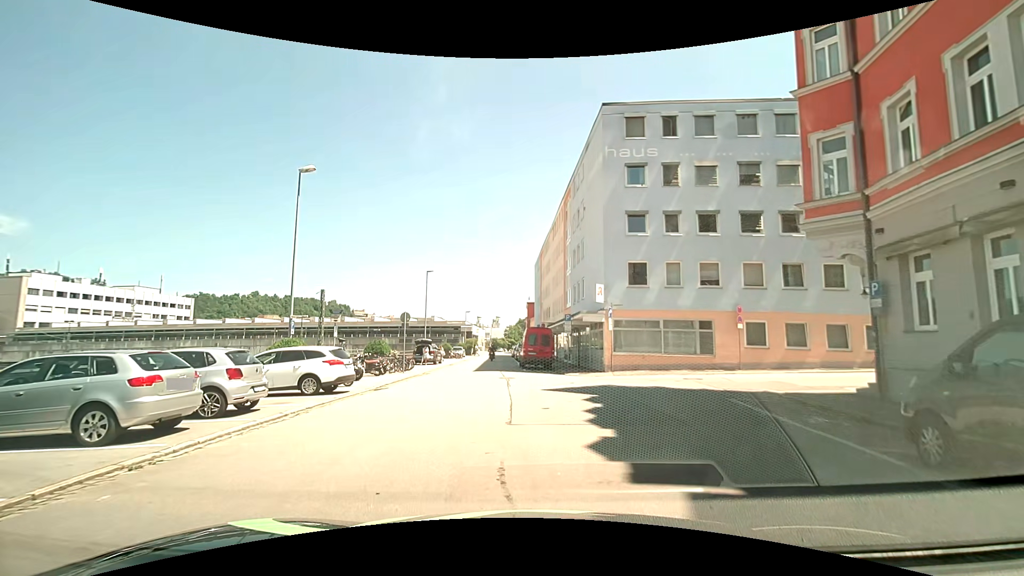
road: residential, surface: asphalt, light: Day
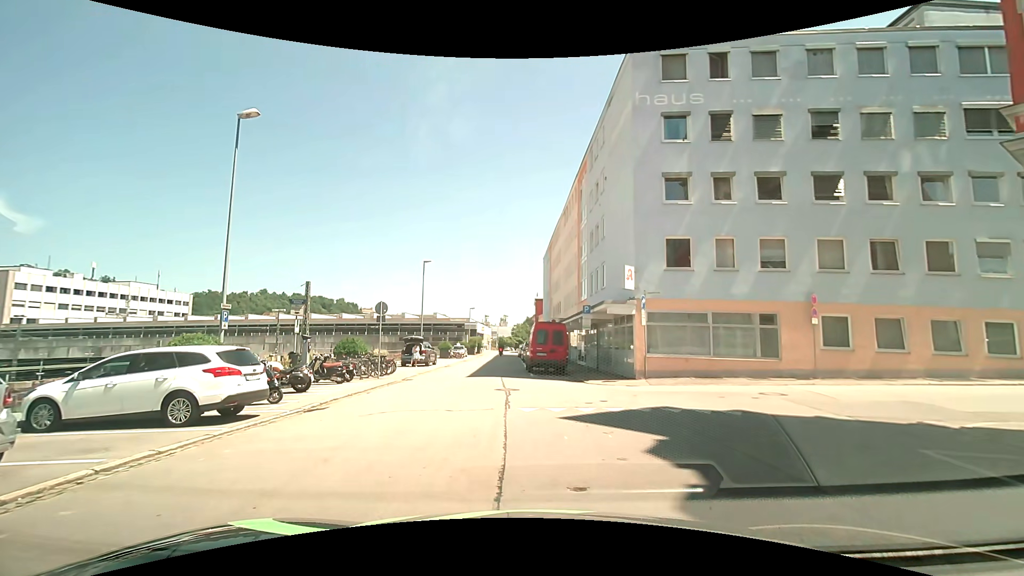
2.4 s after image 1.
(0.0, +6.0) m; 0°
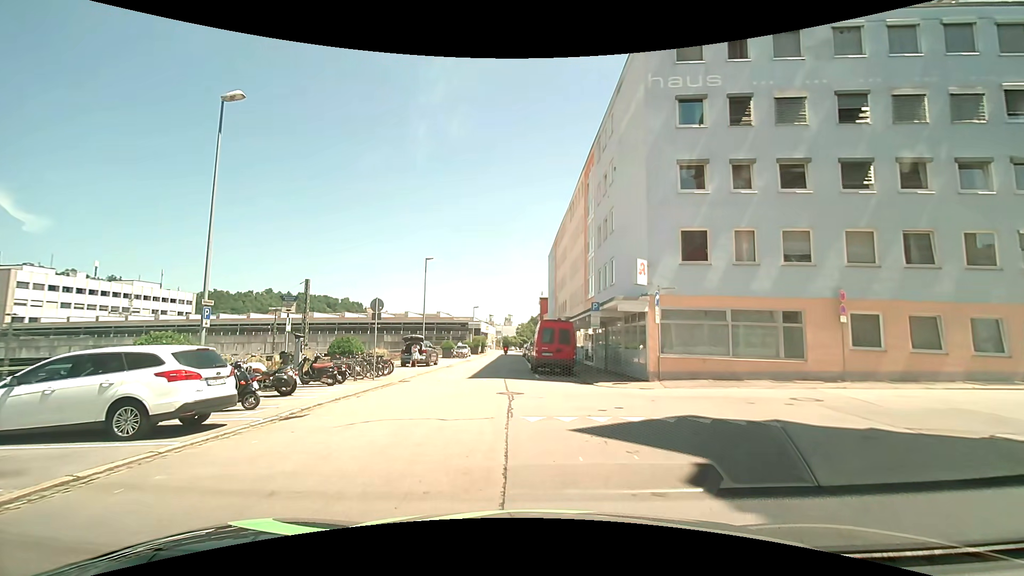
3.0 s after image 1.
(0.0, +1.4) m; -1°
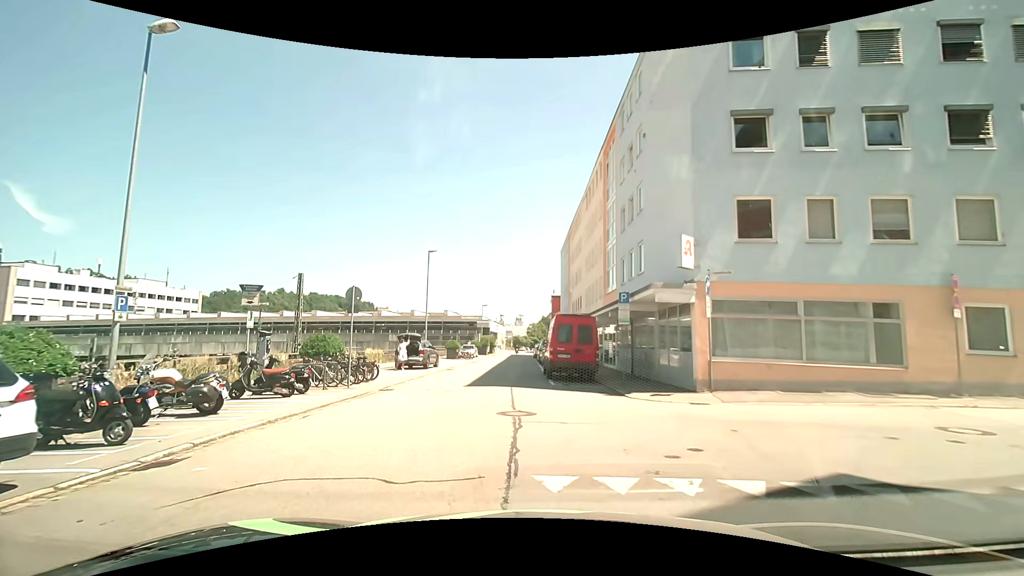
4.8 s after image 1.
(0.0, +4.2) m; -1°
